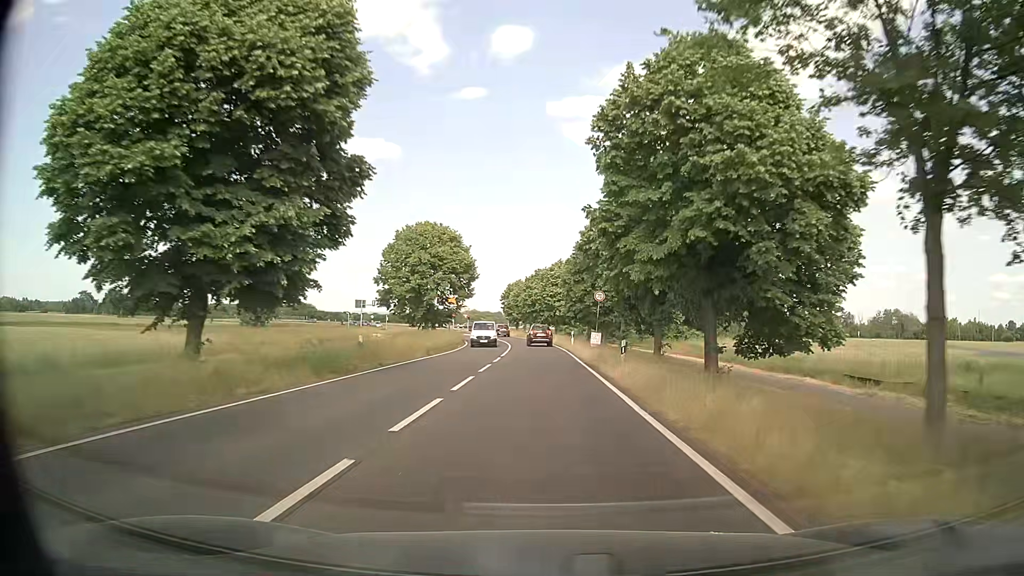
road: primary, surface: asphalt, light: Day
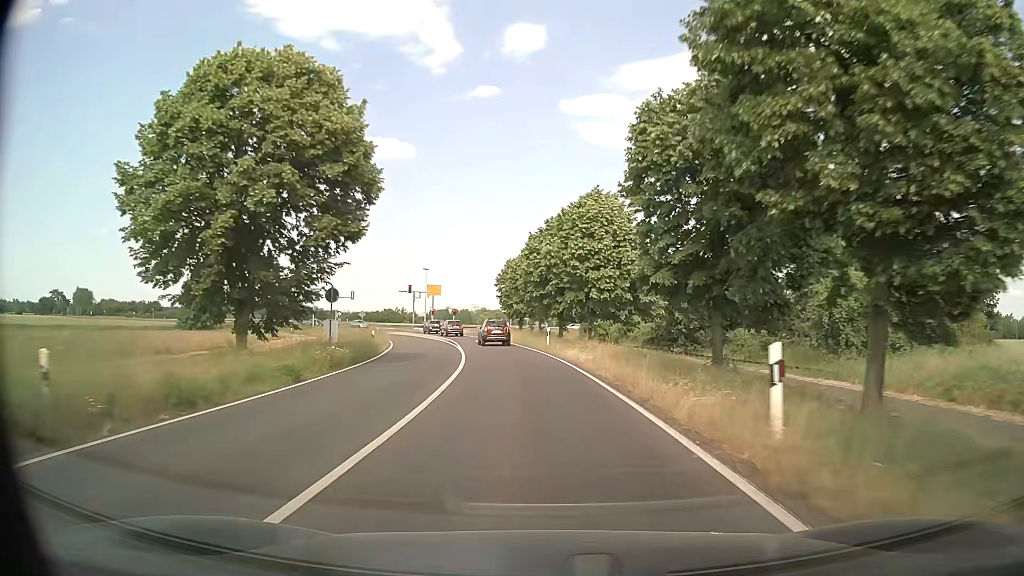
(0.0, +40.5) m; -1°
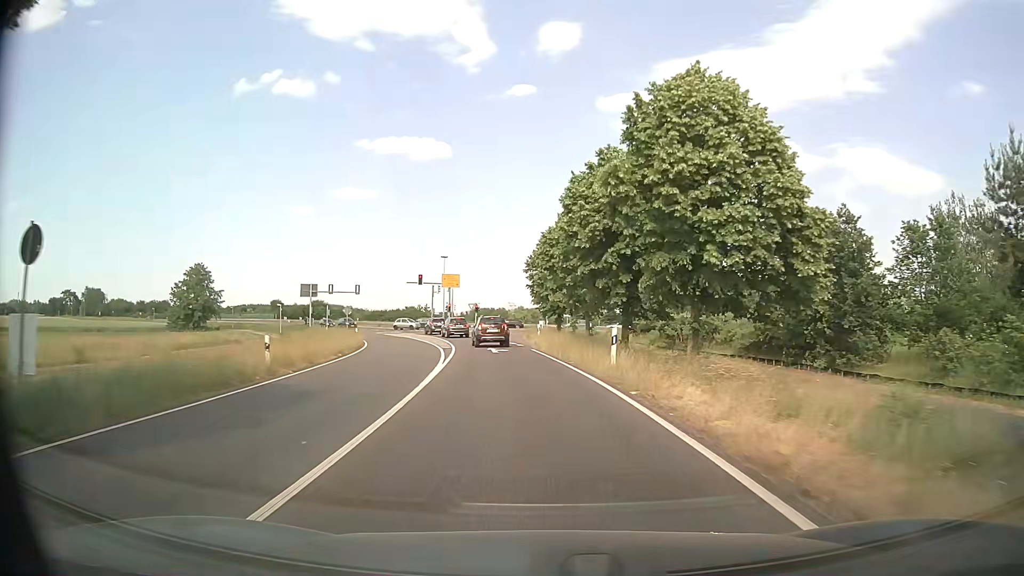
(-0.4, +18.7) m; -3°
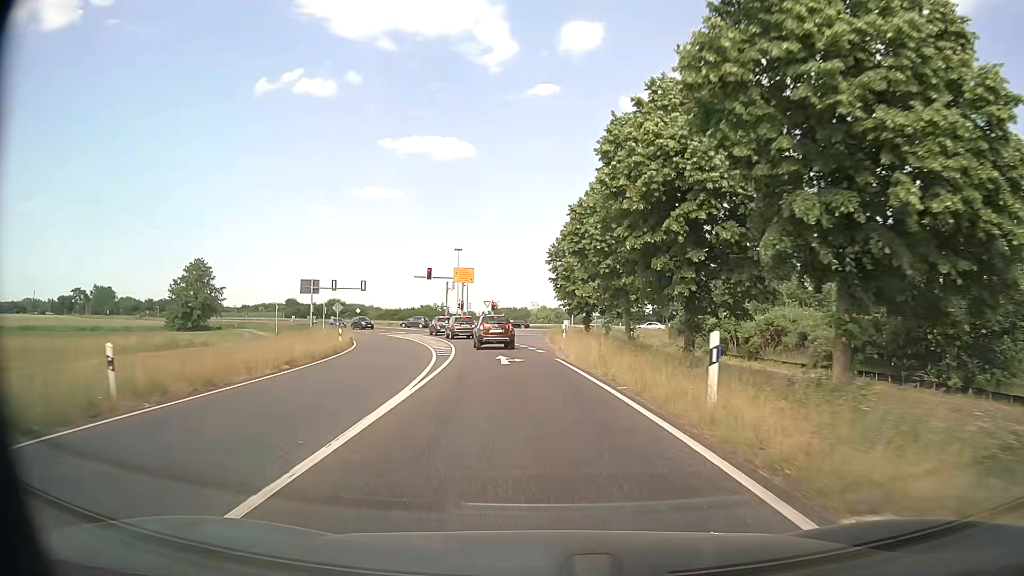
(-0.1, +8.5) m; -2°
